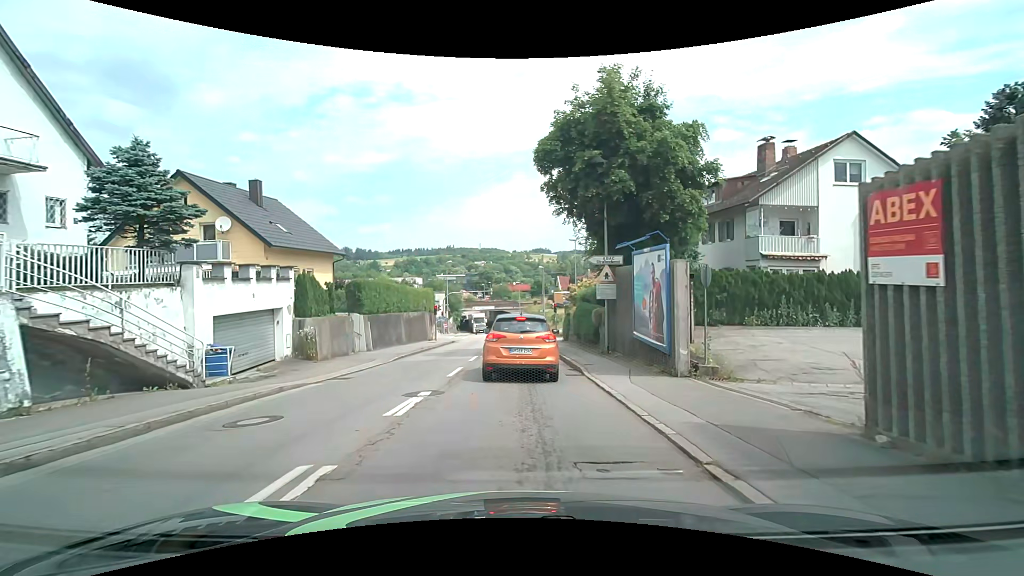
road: tertiary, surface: asphalt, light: Day
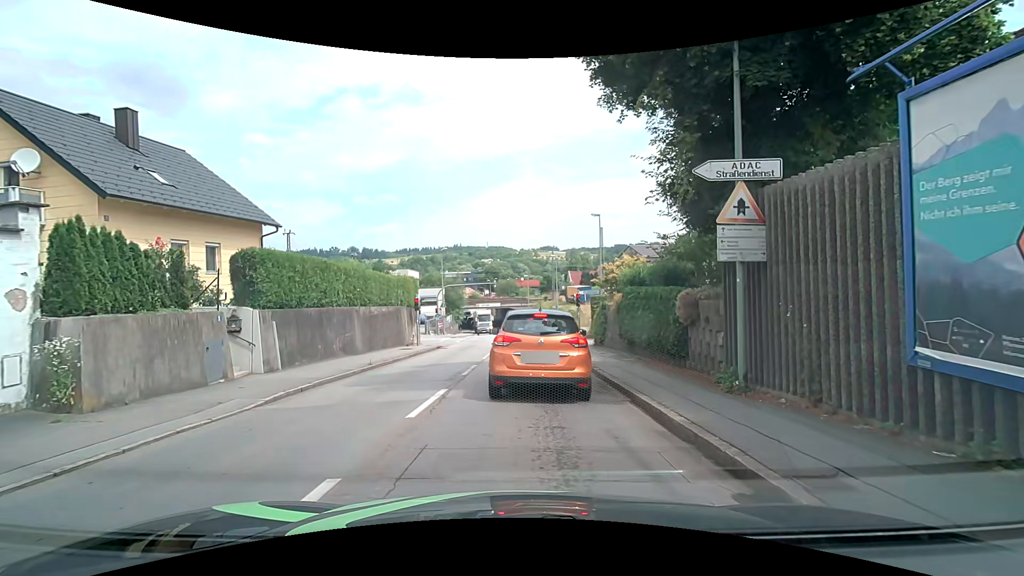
(0.0, +11.1) m; 0°
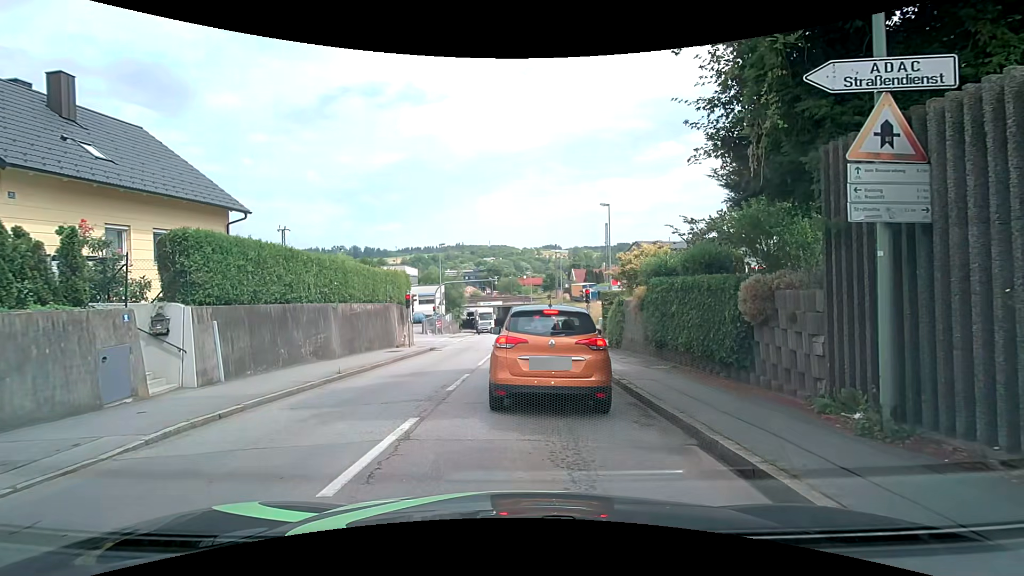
(0.0, +3.1) m; -1°
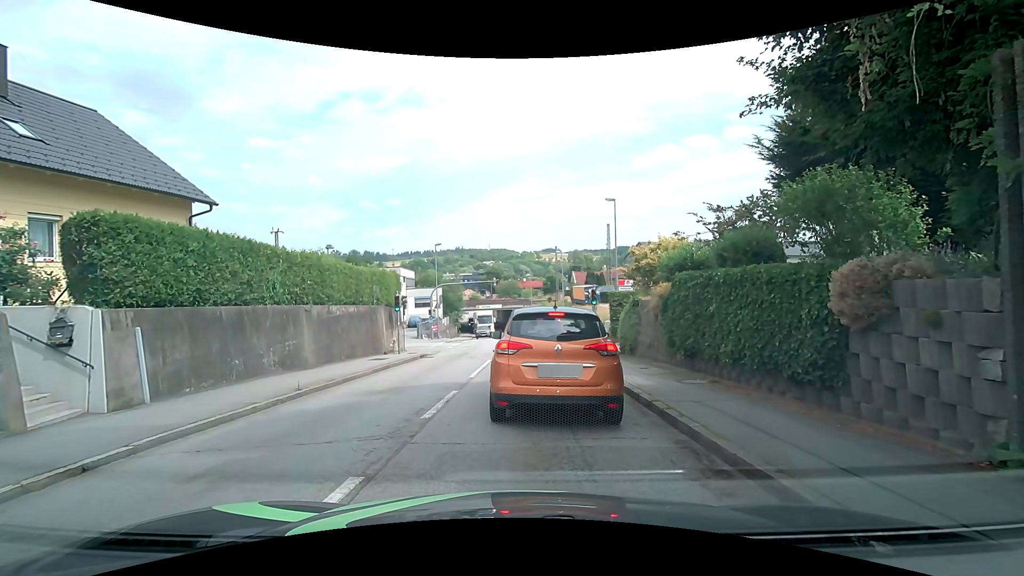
(0.0, +2.4) m; -1°
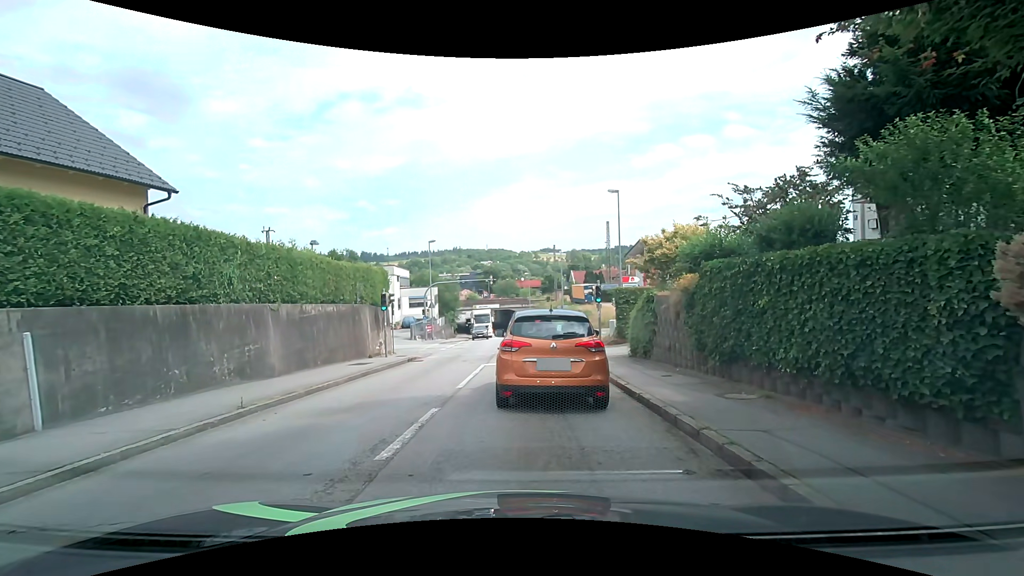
(0.0, +2.3) m; +3°
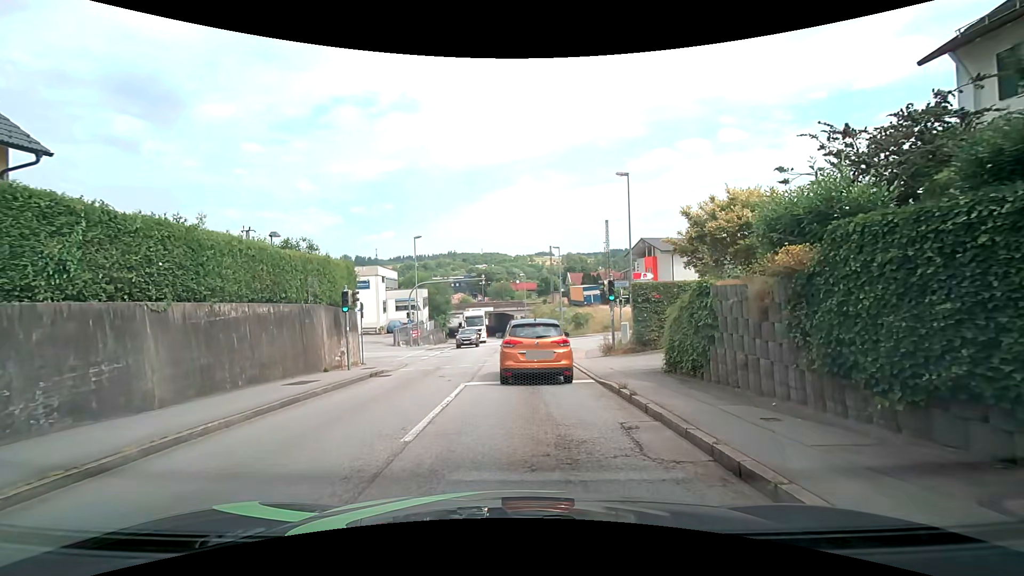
(-0.1, +5.1) m; -2°
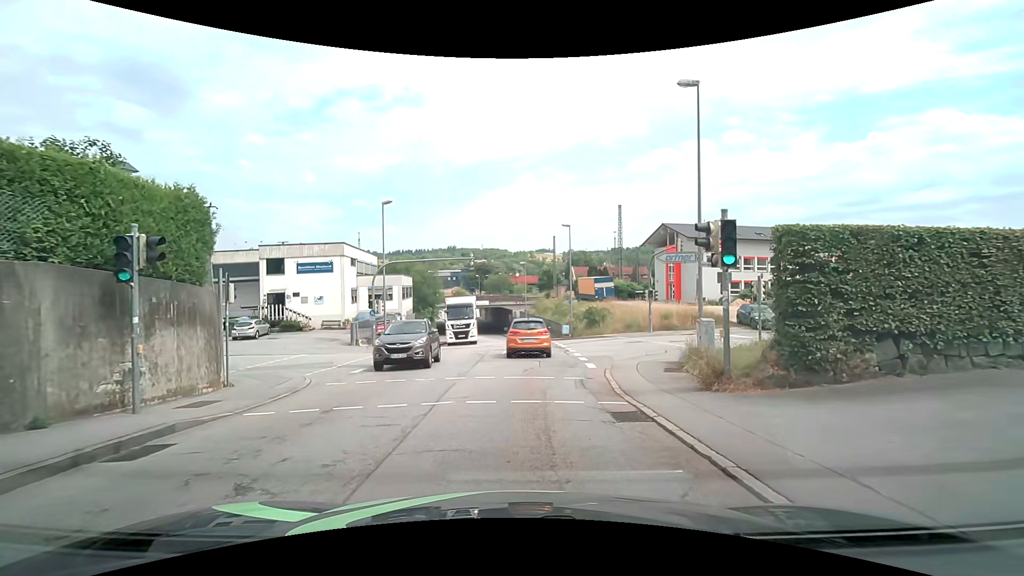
(+0.2, +11.2) m; +1°
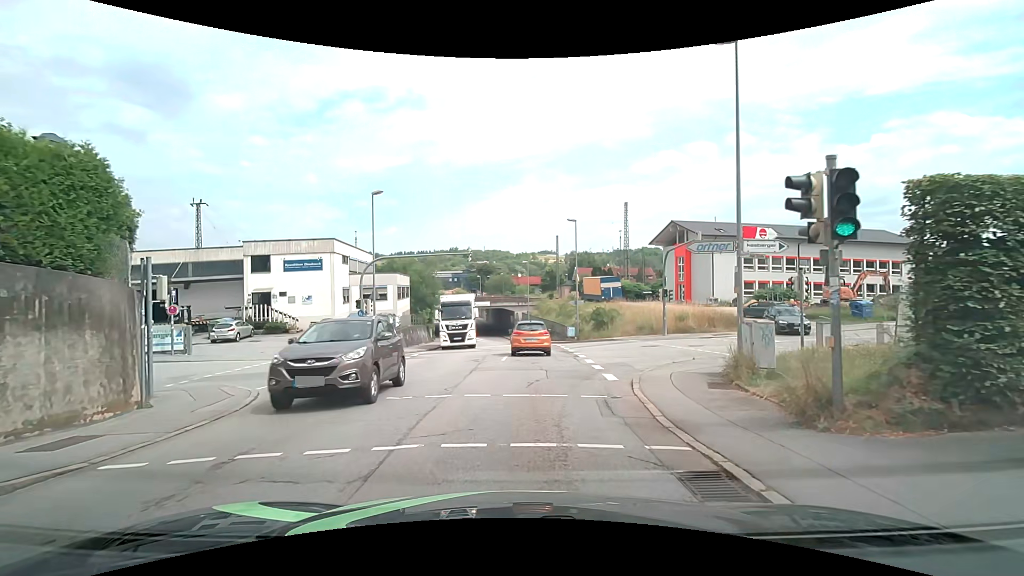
(0.0, +3.1) m; 0°
(0, +10) (0, +20) (-8, +25) (-18, +24) (-28, +22) (-38, +21) (-48, +20) (-57, +18) (-67, +17) (-77, +15) m
